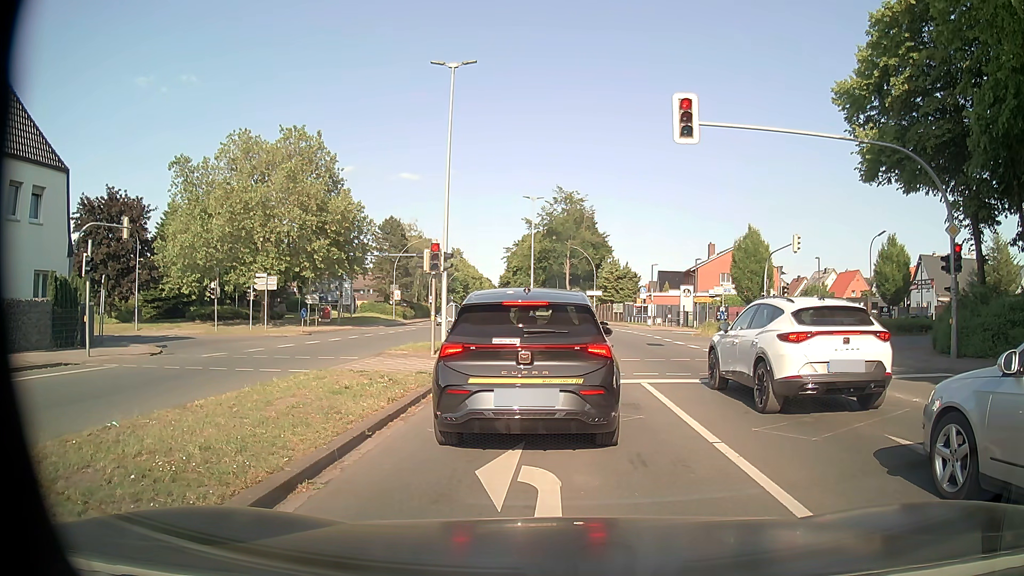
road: primary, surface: asphalt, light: Day
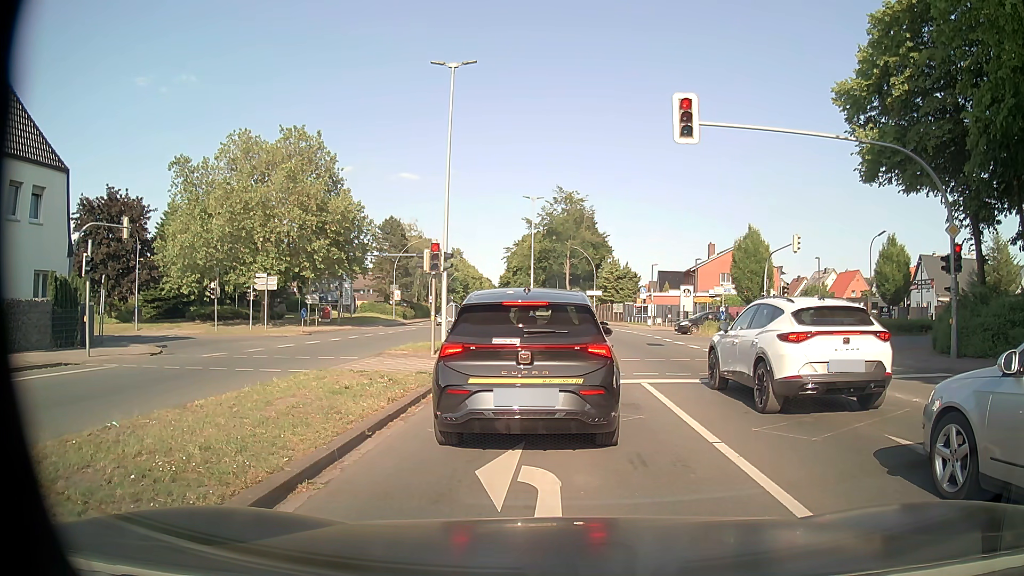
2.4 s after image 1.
(0.0, 0.0) m; 0°
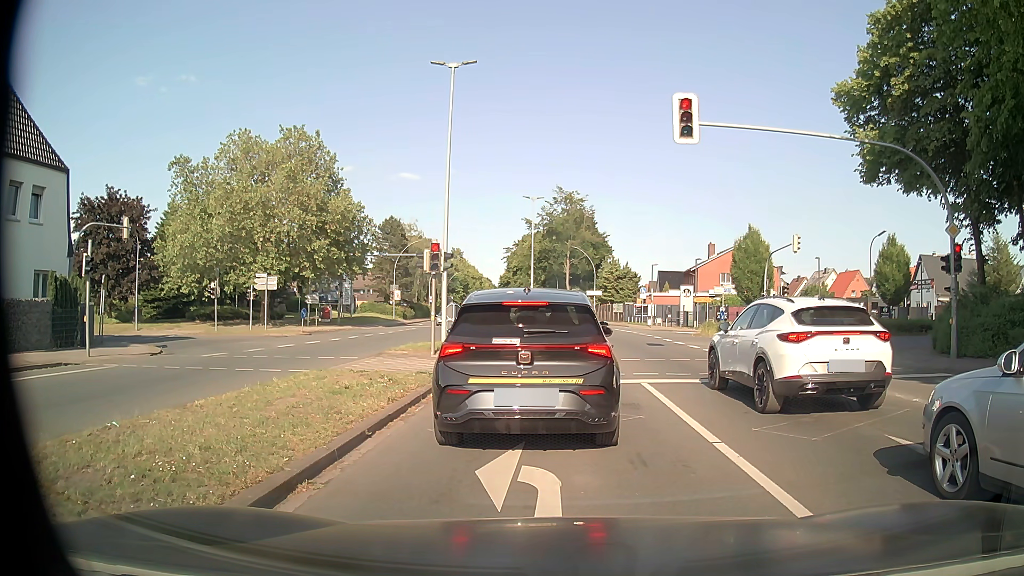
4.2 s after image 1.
(0.0, 0.0) m; 0°
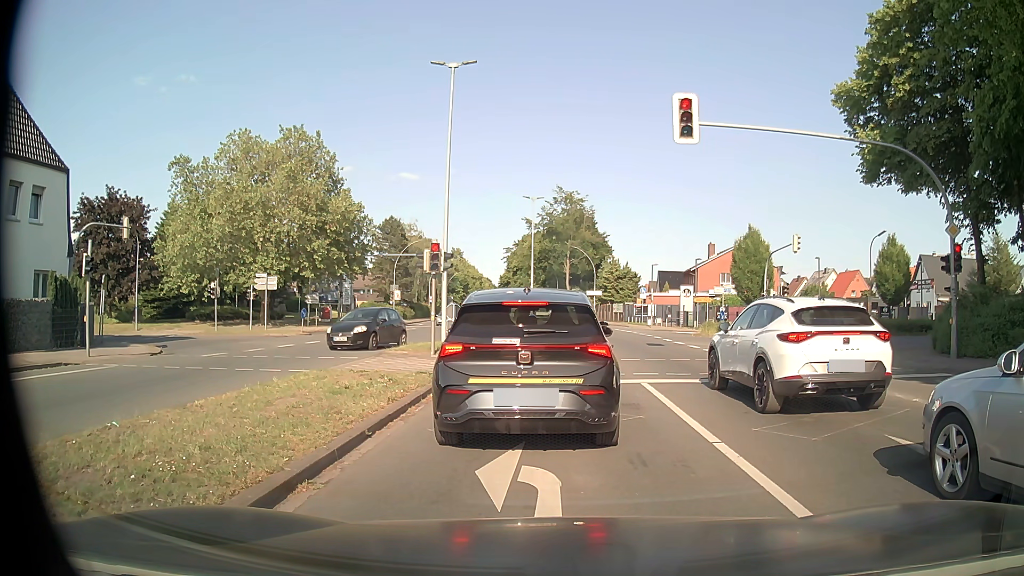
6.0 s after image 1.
(0.0, 0.0) m; 0°
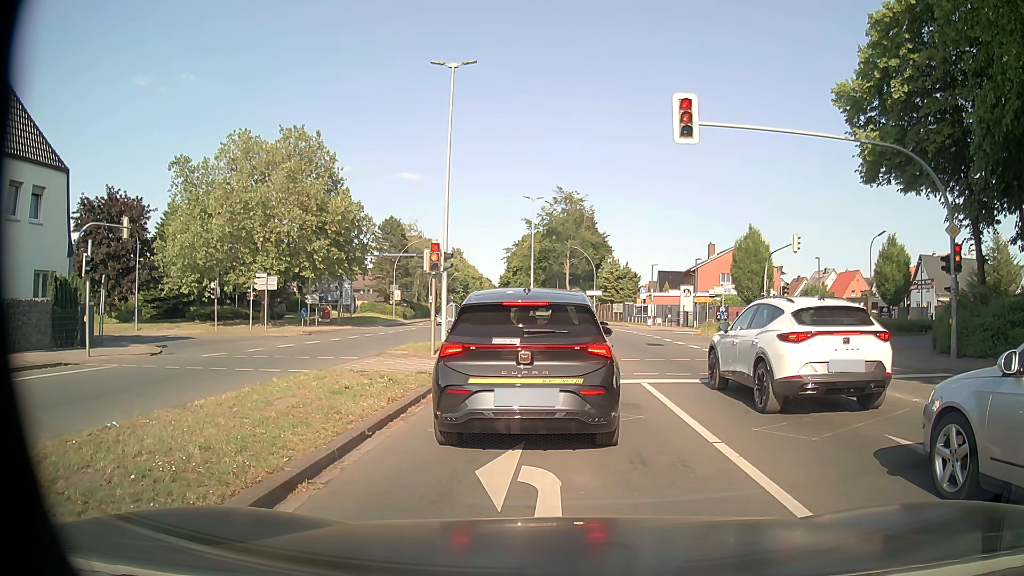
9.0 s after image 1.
(0.0, 0.0) m; 0°
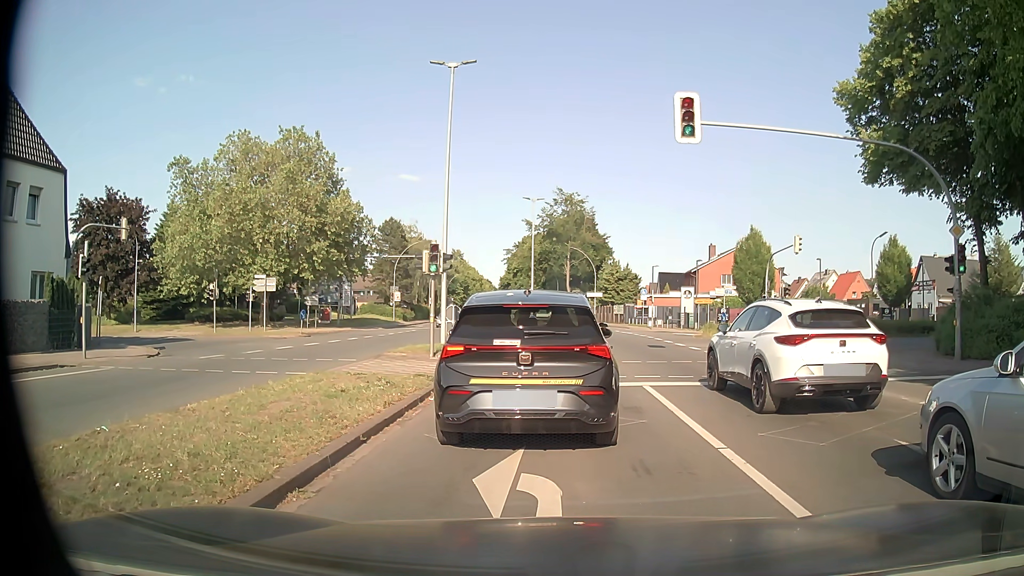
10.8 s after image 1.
(0.0, +0.2) m; 0°
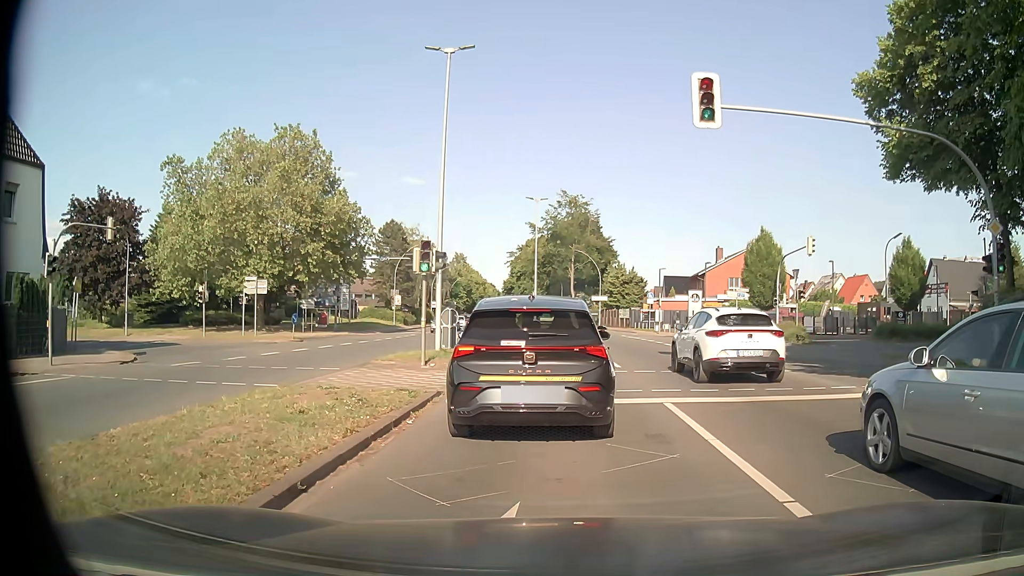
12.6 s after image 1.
(0.0, +1.9) m; -2°
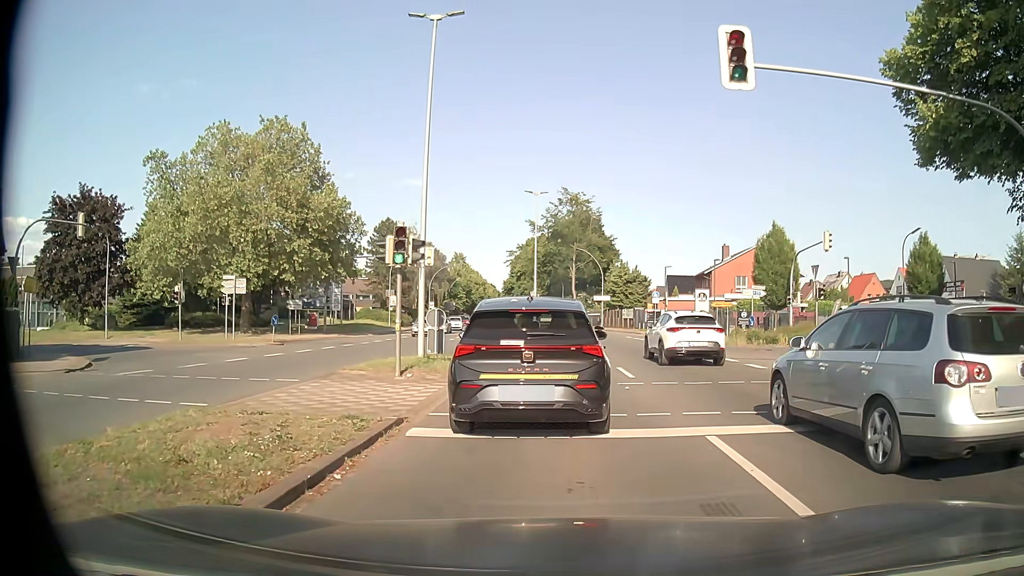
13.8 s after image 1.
(+0.1, +3.0) m; +1°
(0, +10) (0, +20) (-2, +30) (-10, +36) (-20, +37) (-30, +36) (-40, +33) (-49, +31) (-59, +29) (-69, +27) m
